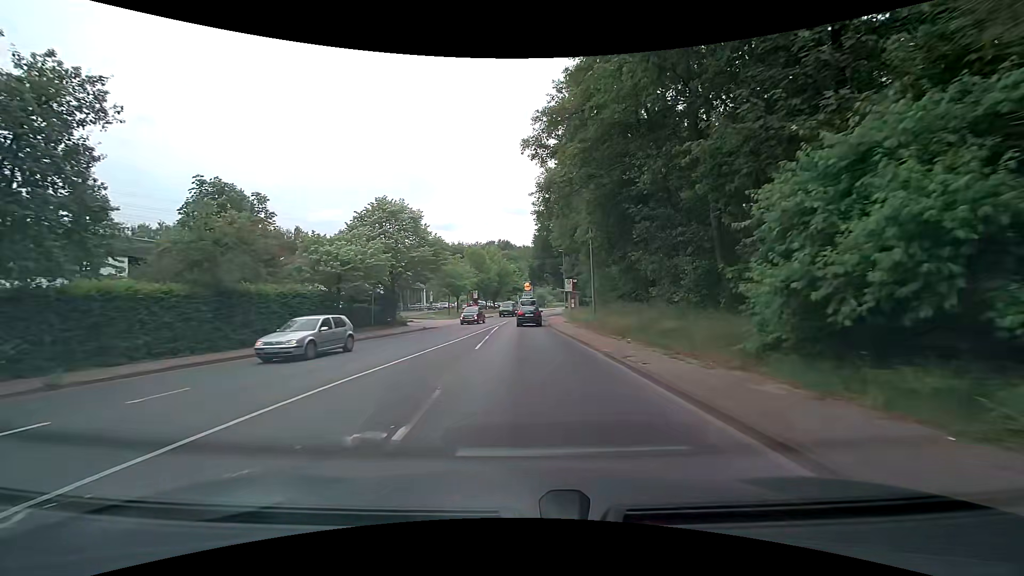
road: tertiary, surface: asphalt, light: Day
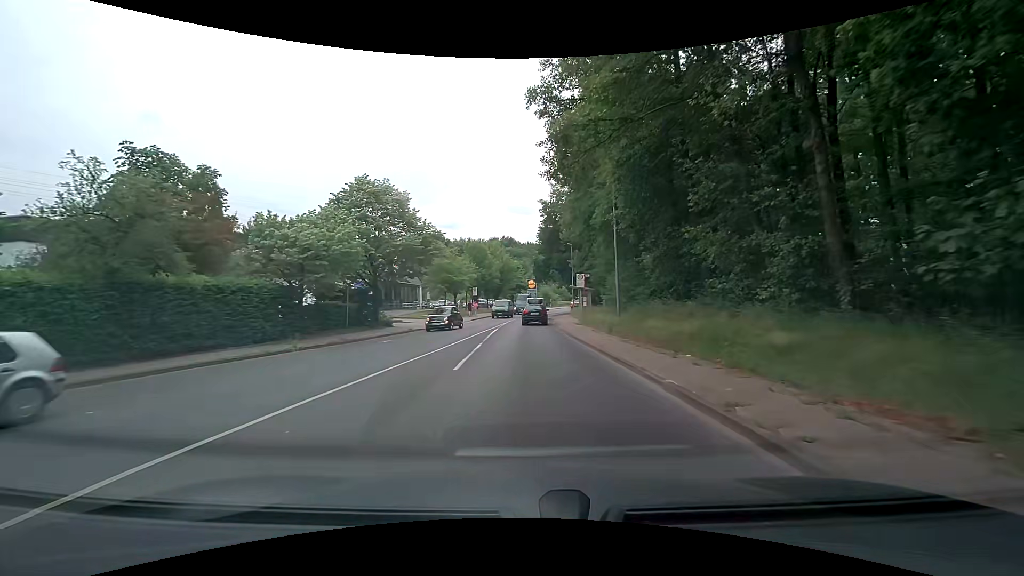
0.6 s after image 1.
(0.0, +5.7) m; -1°
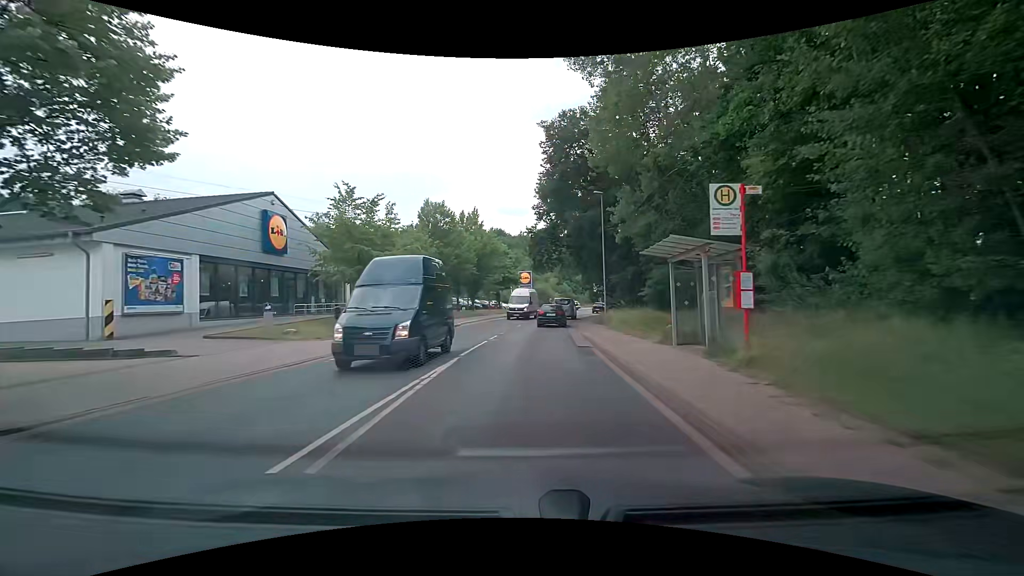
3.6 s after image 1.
(+0.1, +26.4) m; +1°
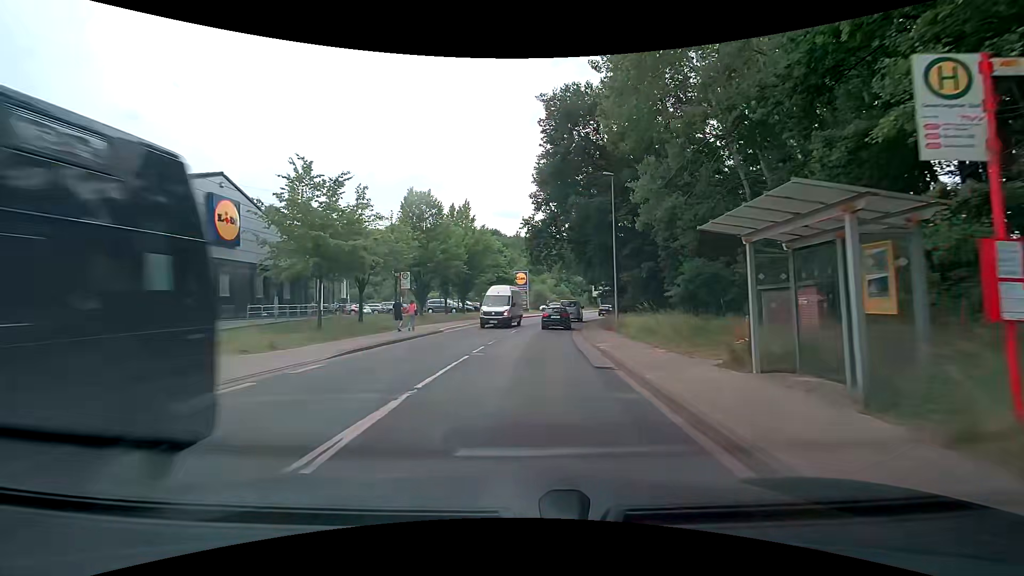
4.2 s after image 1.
(0.0, +5.0) m; 0°
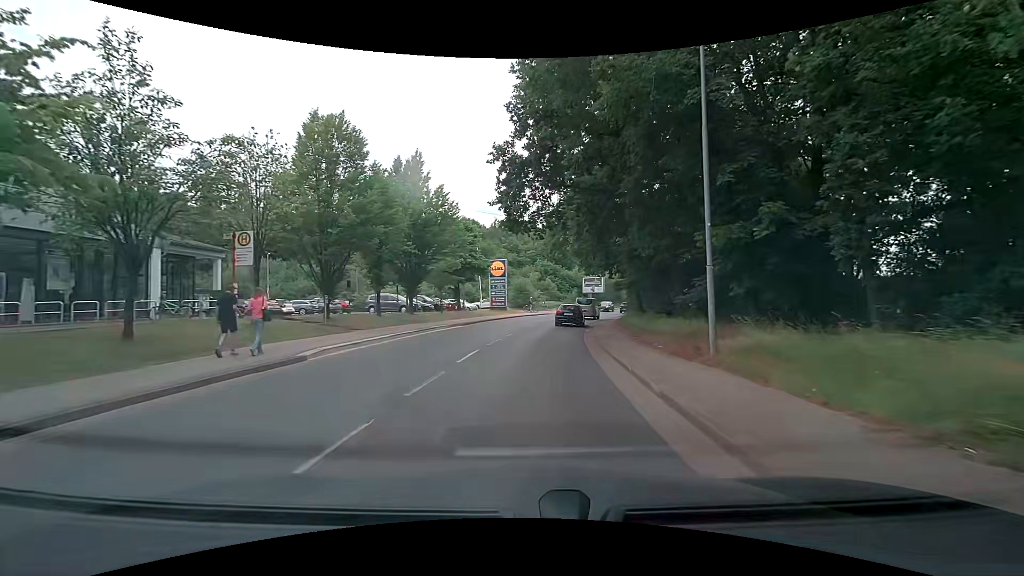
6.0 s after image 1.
(+0.3, +15.2) m; +2°
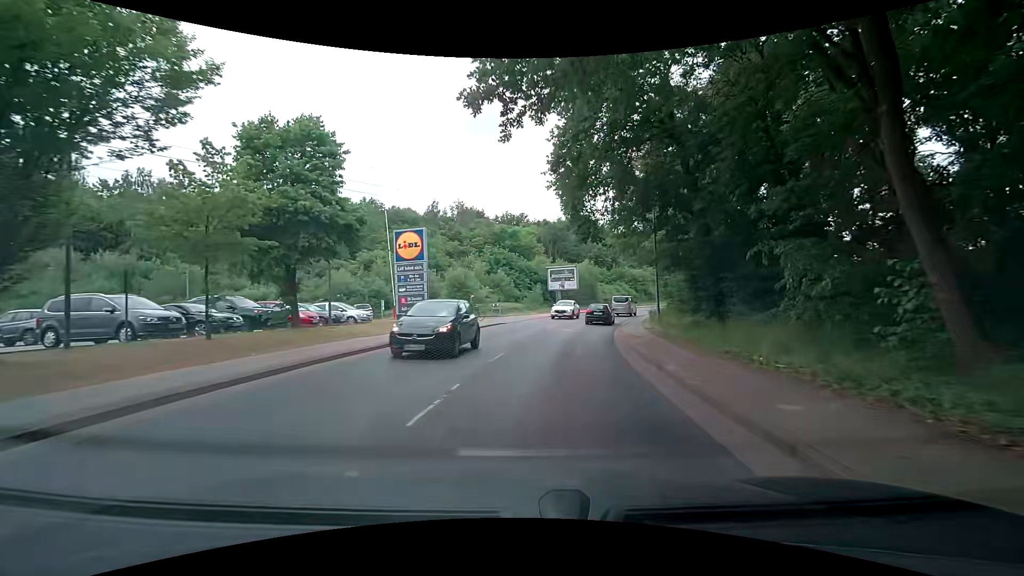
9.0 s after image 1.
(+1.2, +24.5) m; +5°
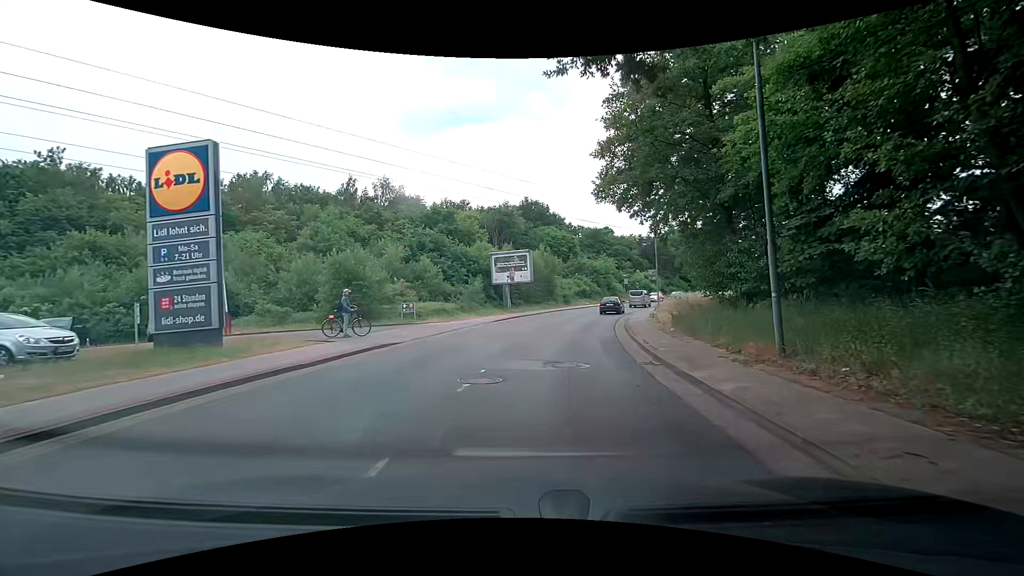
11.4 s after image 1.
(+1.0, +16.1) m; +6°
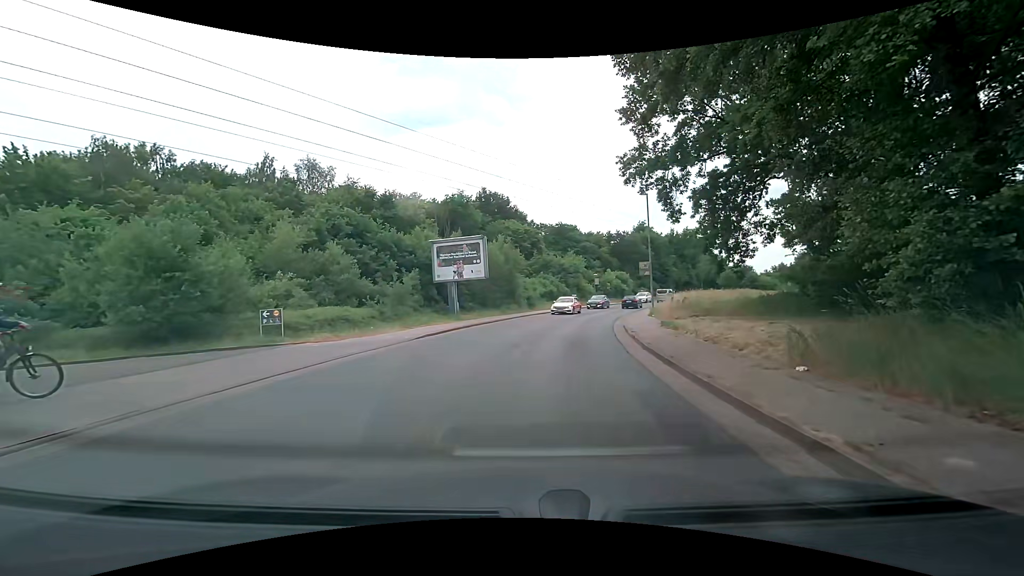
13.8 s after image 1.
(+0.4, +11.1) m; +4°
